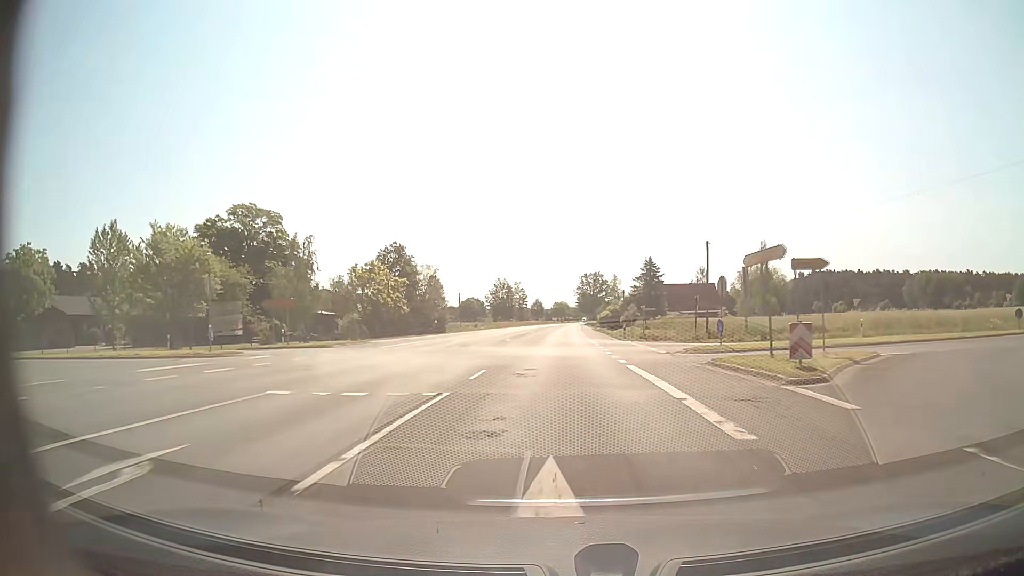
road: secondary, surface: asphalt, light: Day
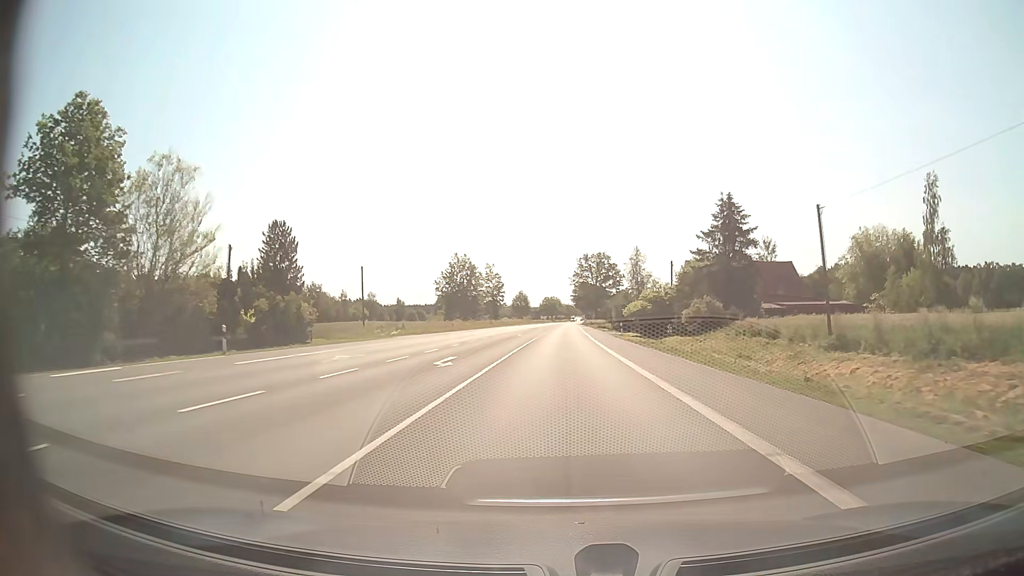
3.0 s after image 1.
(+0.3, +56.5) m; +1°
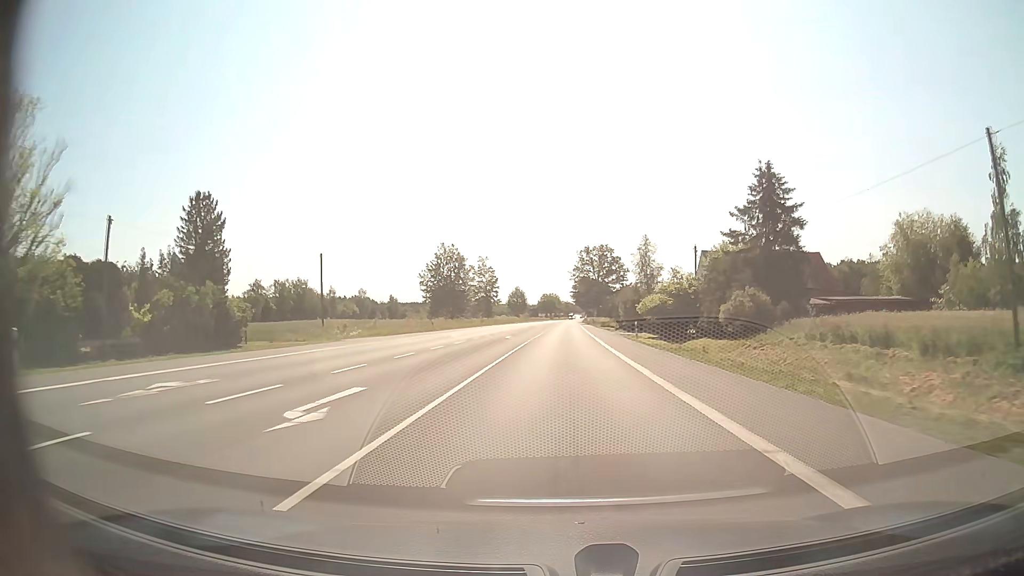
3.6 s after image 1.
(0.0, +11.3) m; 0°
(0, +10) (0, +20) (0, +30) (0, +40) (0, +50) (+1, +60) (+1, +70) (+1, +80) (+1, +90) (+1, +100) m
